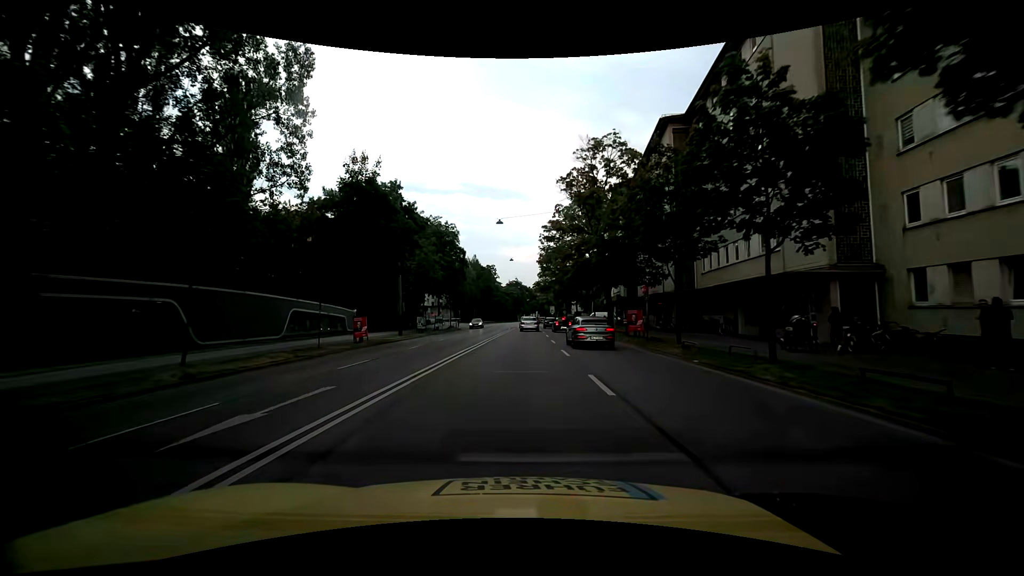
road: primary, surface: asphalt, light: Day
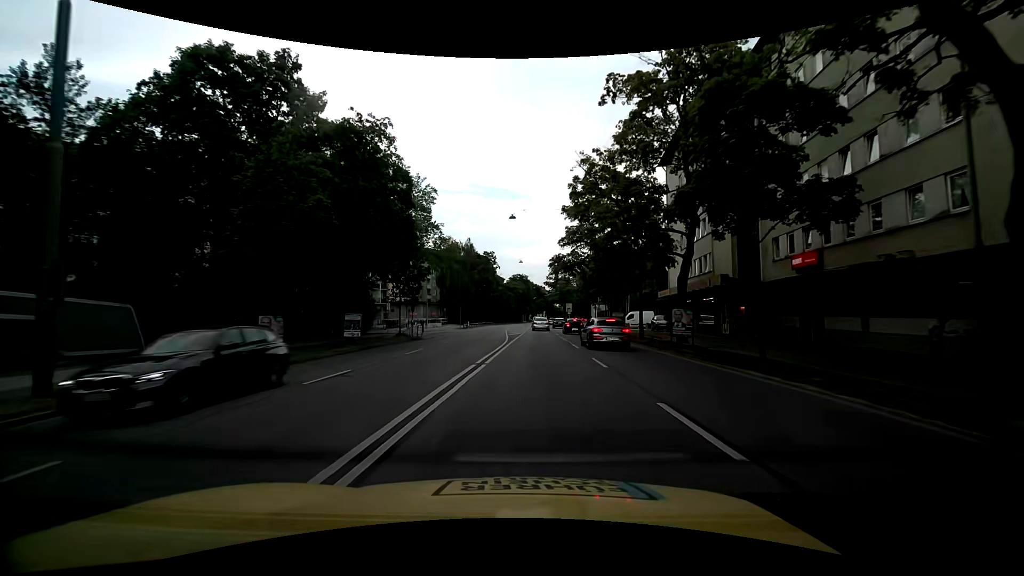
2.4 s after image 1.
(-0.6, +30.7) m; -2°
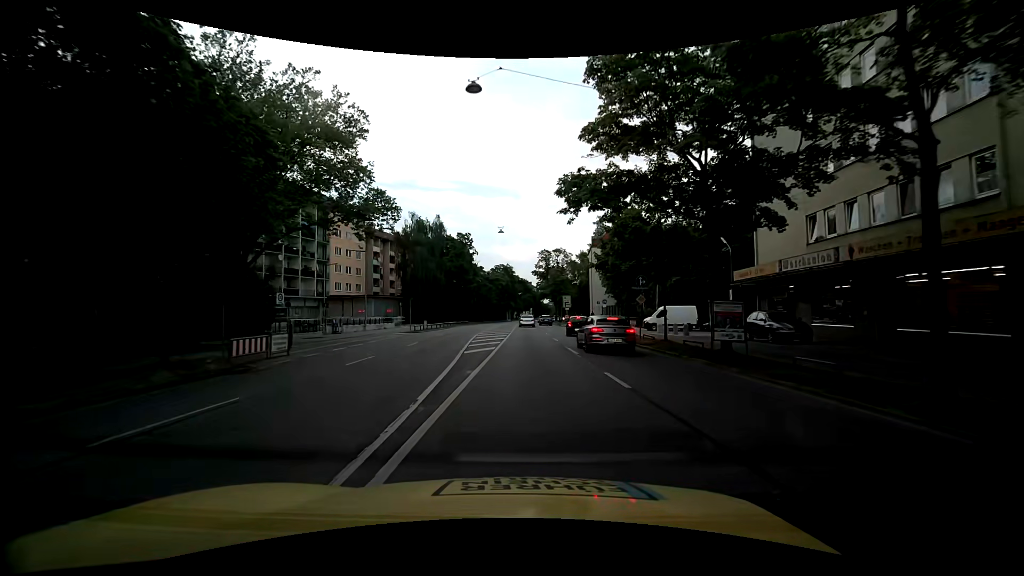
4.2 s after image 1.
(+0.7, +22.9) m; +3°
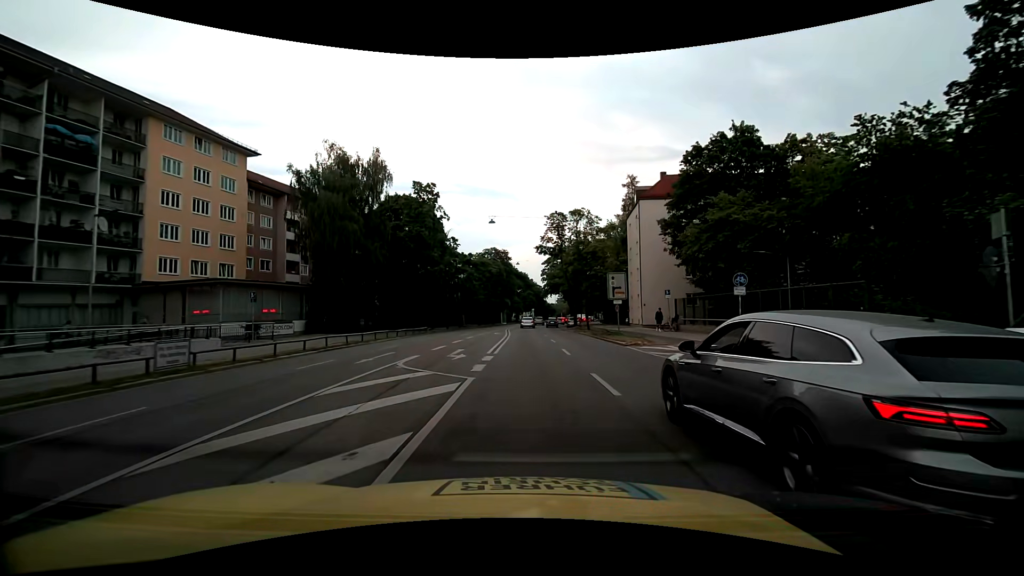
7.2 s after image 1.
(-0.2, +36.9) m; -2°
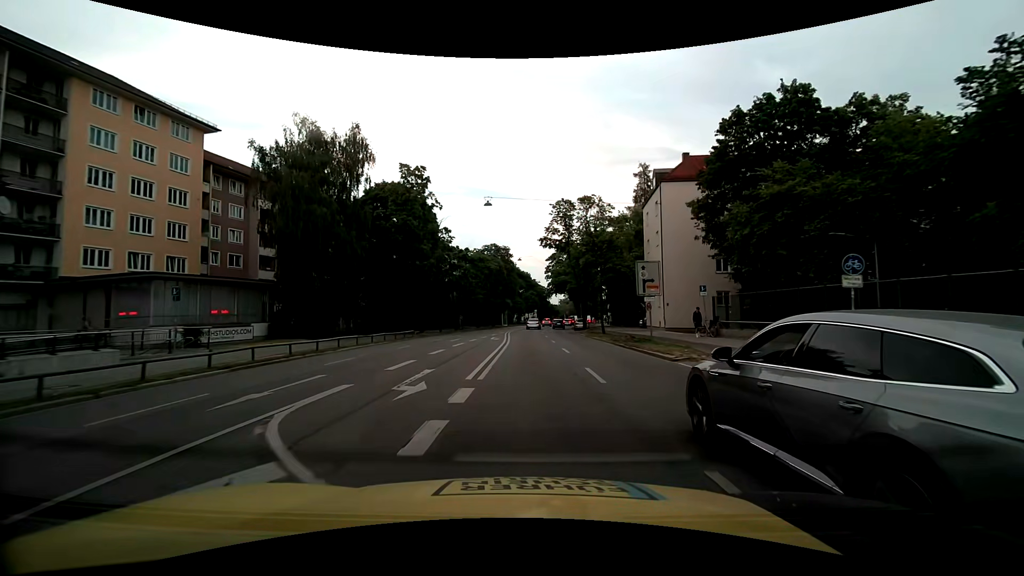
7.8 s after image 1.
(+0.1, +7.2) m; +1°
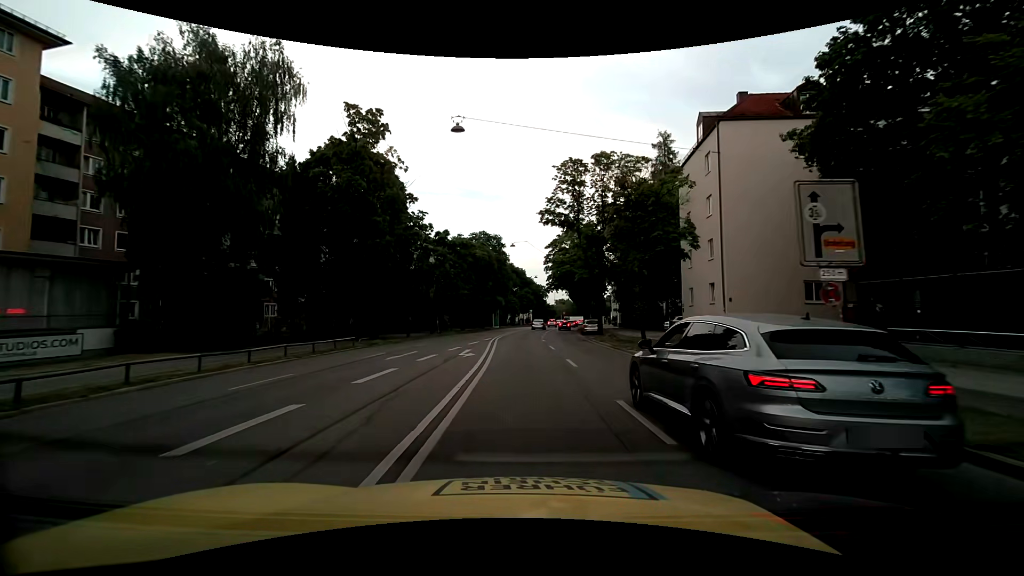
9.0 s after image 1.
(0.0, +14.1) m; 0°
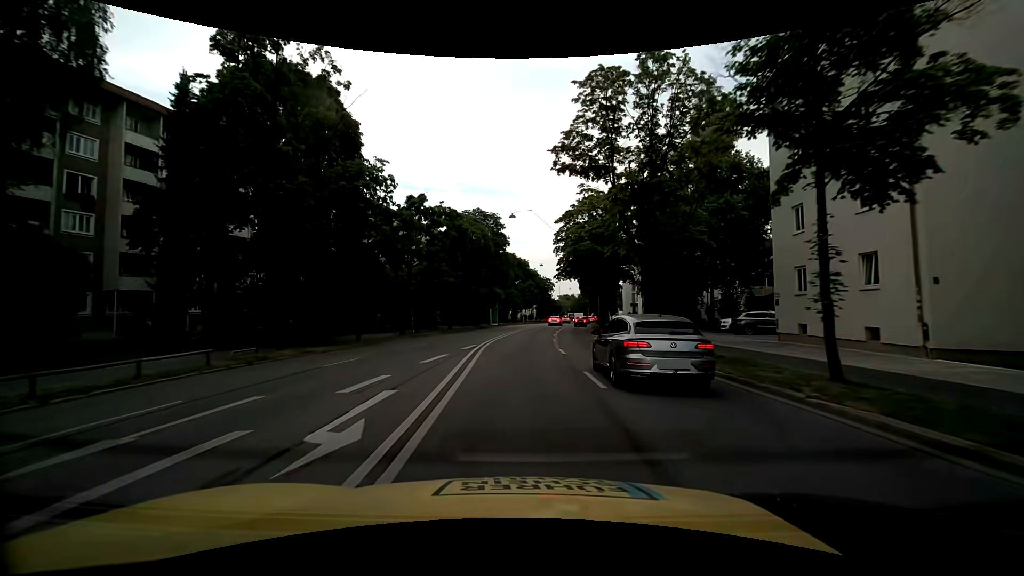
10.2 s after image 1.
(0.0, +14.1) m; 0°
(0, +10) (0, +20) (0, +30) (+1, +40) (+2, +50) (+2, +60) (+4, +70) (+5, +80) (+6, +90) (+8, +100) m
